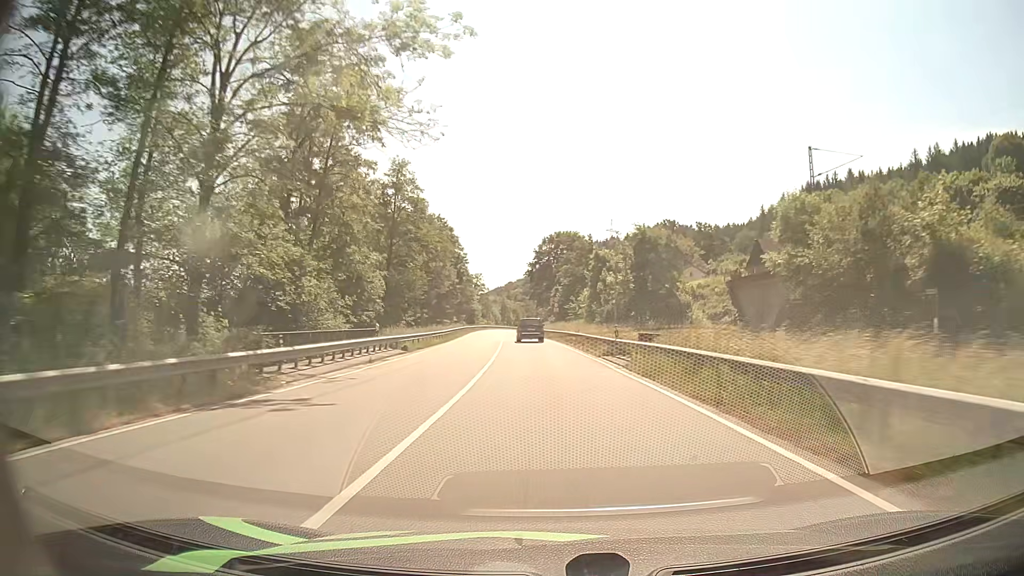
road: primary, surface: asphalt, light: Day
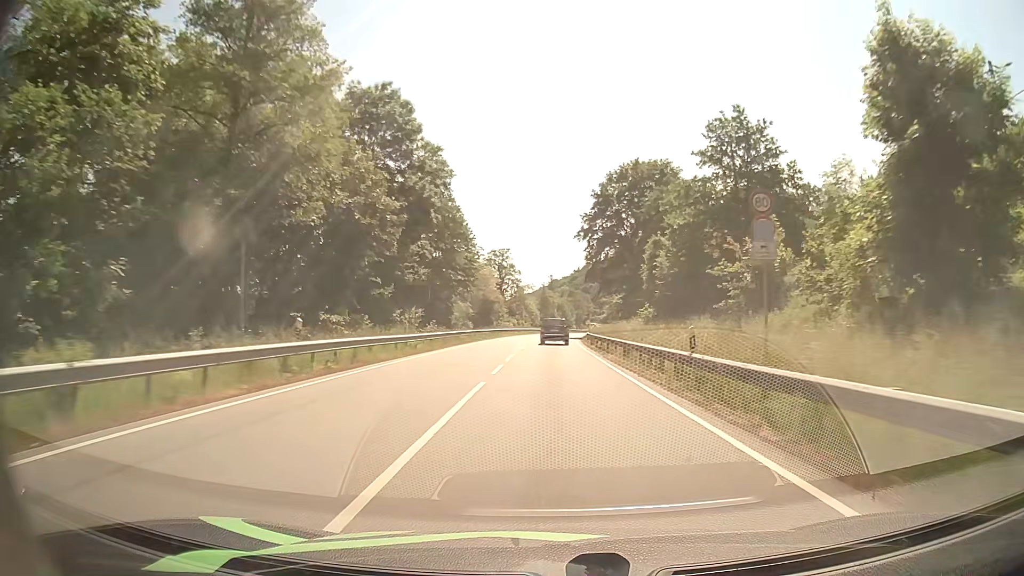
(-3.0, +64.5) m; -4°
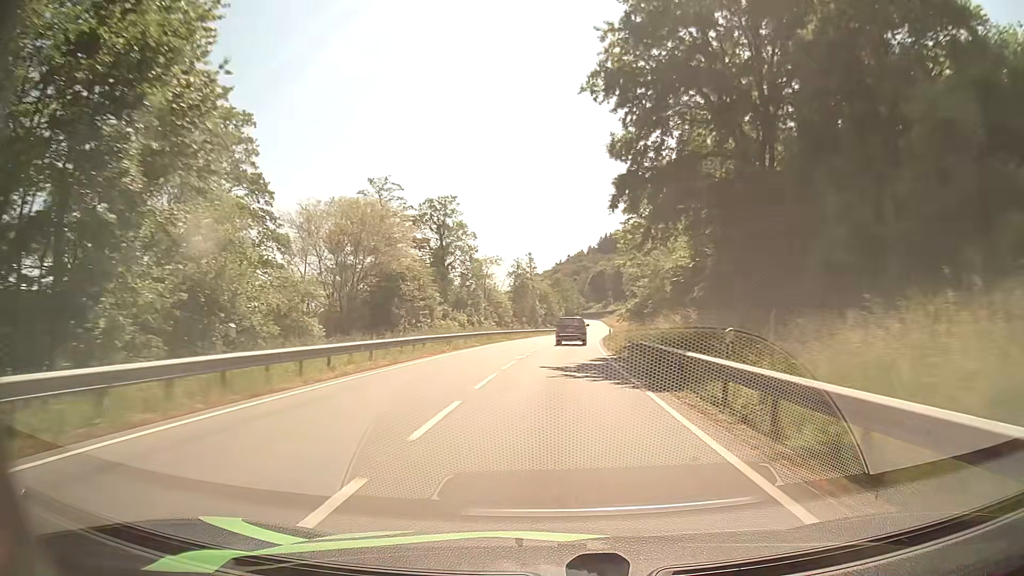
(+0.3, +51.4) m; +1°
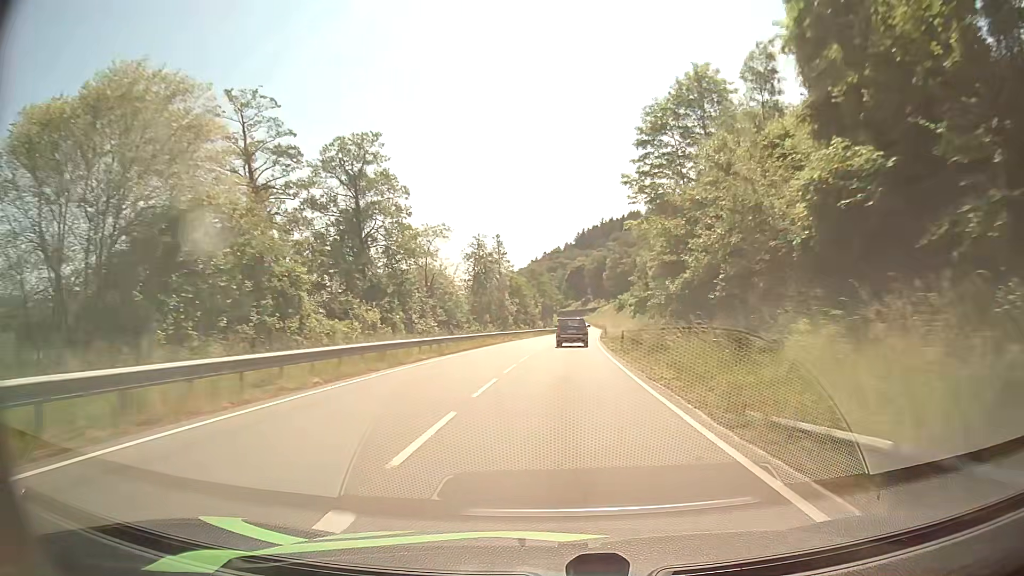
(+0.3, +25.5) m; +1°
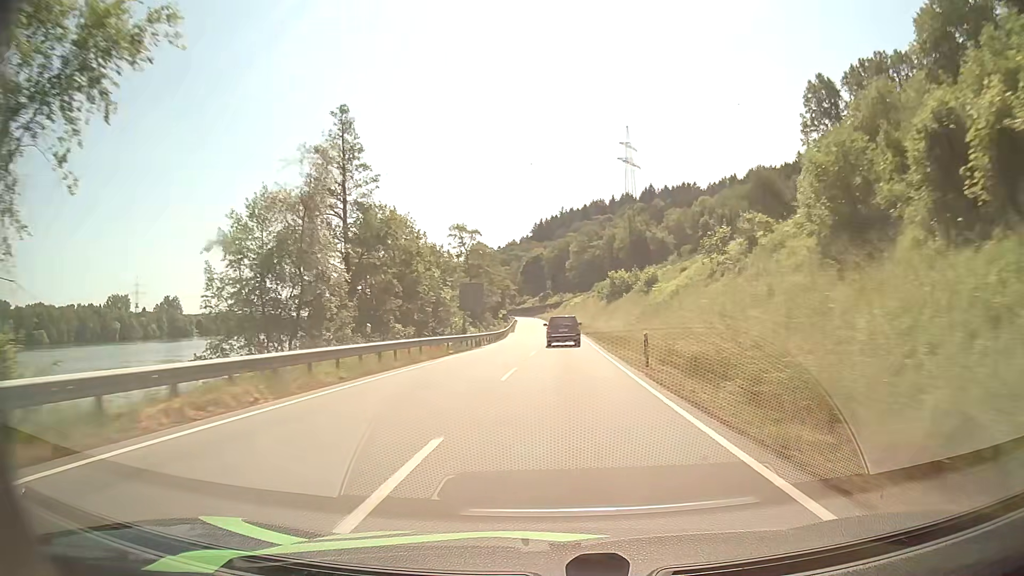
(+3.0, +62.6) m; +4°
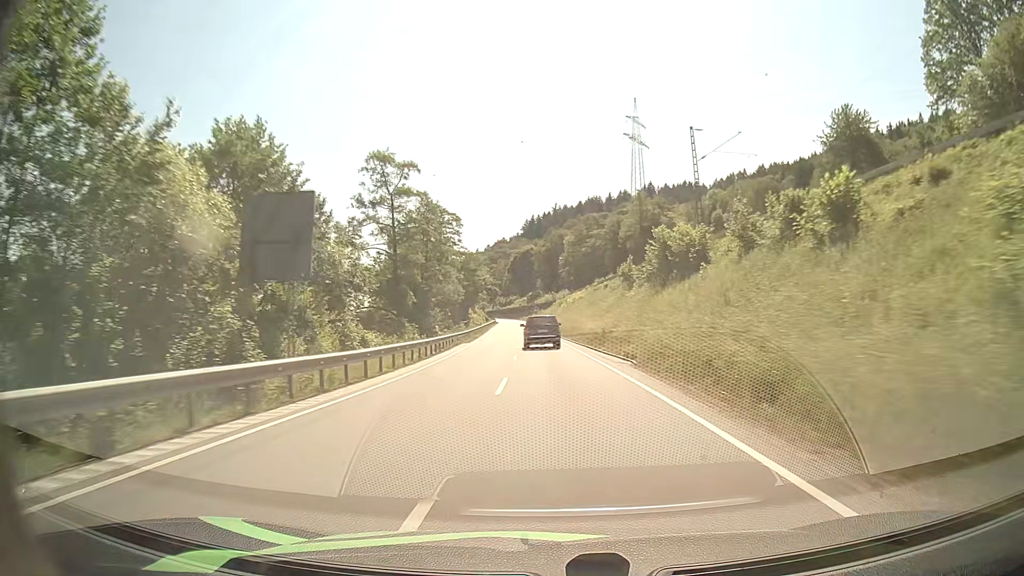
(+0.3, +38.8) m; +1°
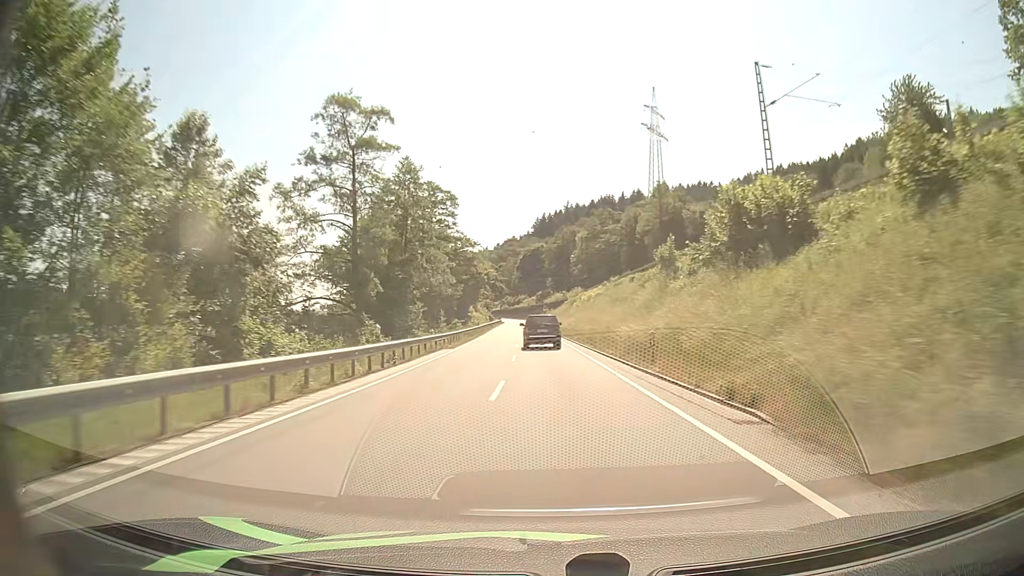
(-0.1, +13.1) m; -1°
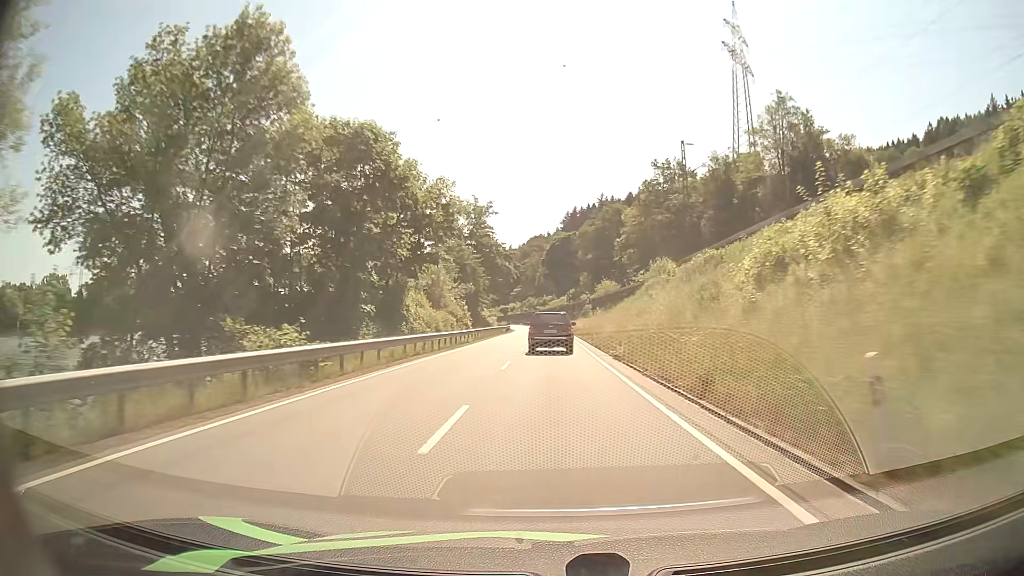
(-1.5, +64.7) m; -2°
(0, +10) (0, +20) (0, +30) (0, +40) (0, +50) (0, +60) (0, +70) (0, +80) (0, +90) (-1, +100) m
